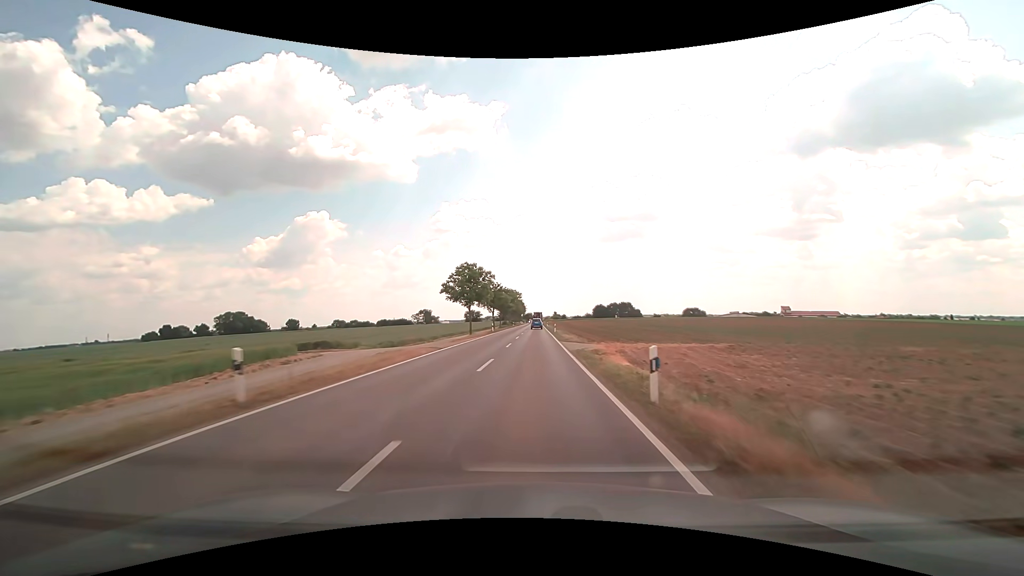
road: secondary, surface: asphalt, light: Day
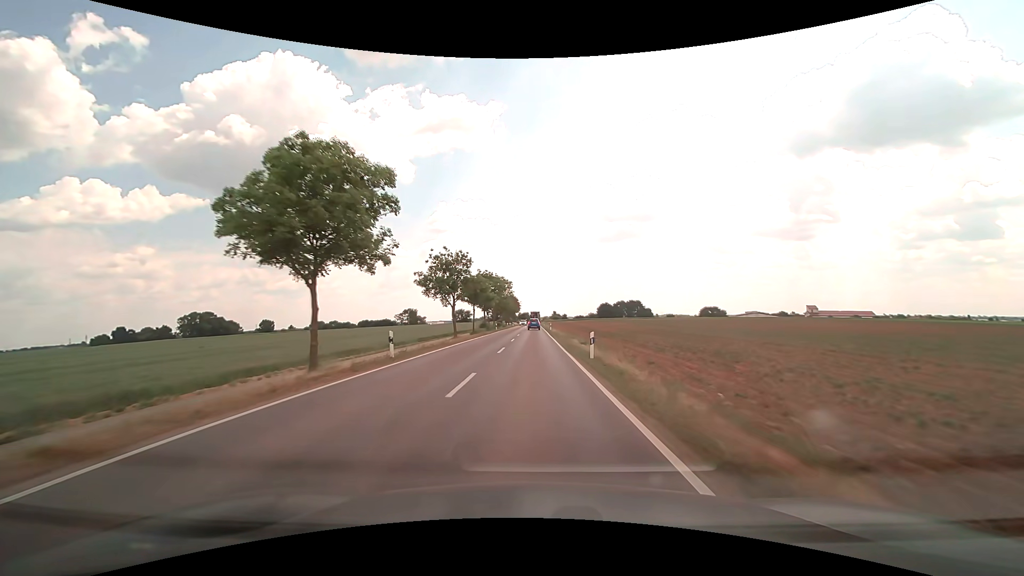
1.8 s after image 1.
(+0.2, +40.4) m; 0°
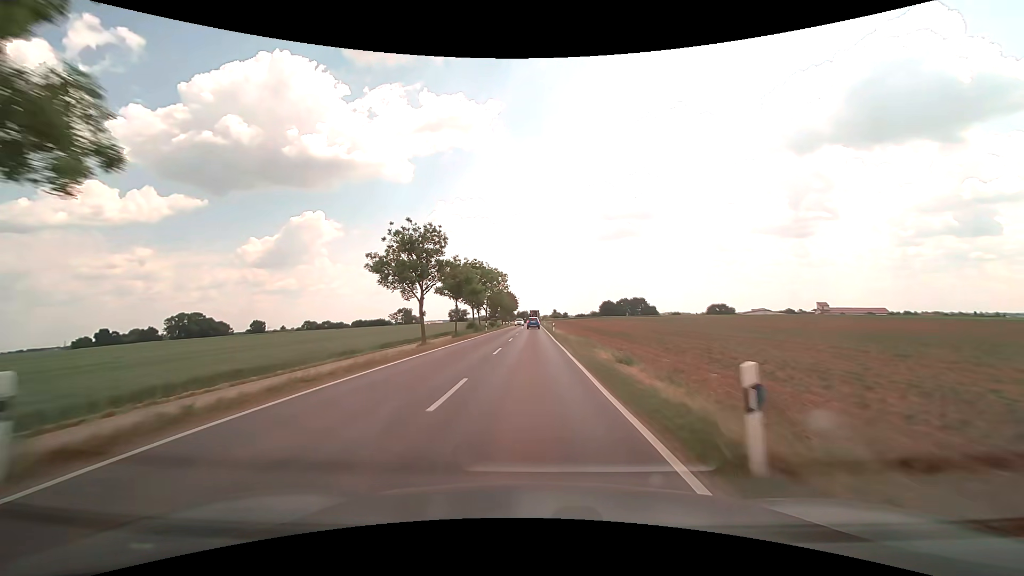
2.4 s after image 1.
(0.0, +13.4) m; 0°
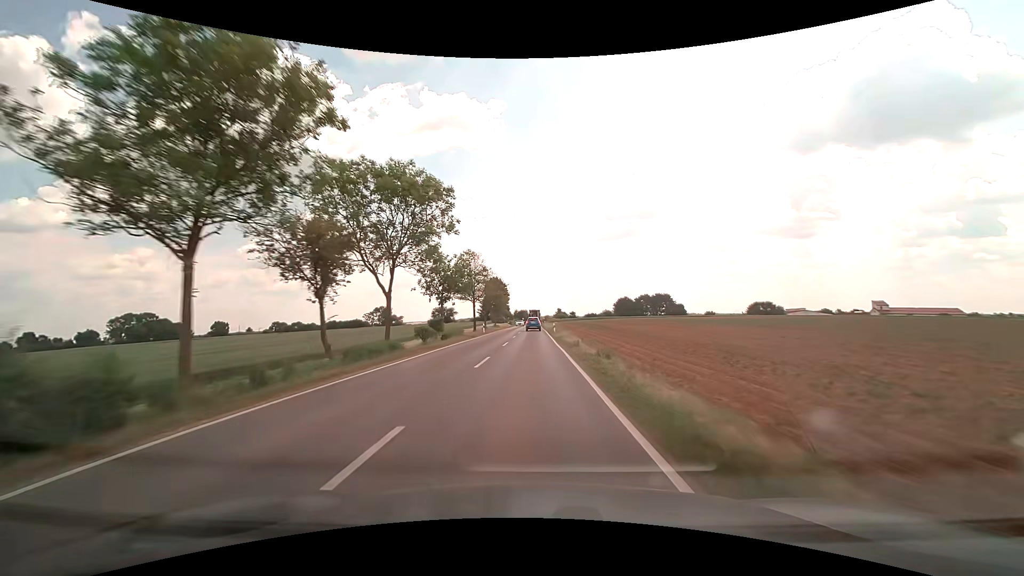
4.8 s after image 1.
(0.0, +52.5) m; 0°
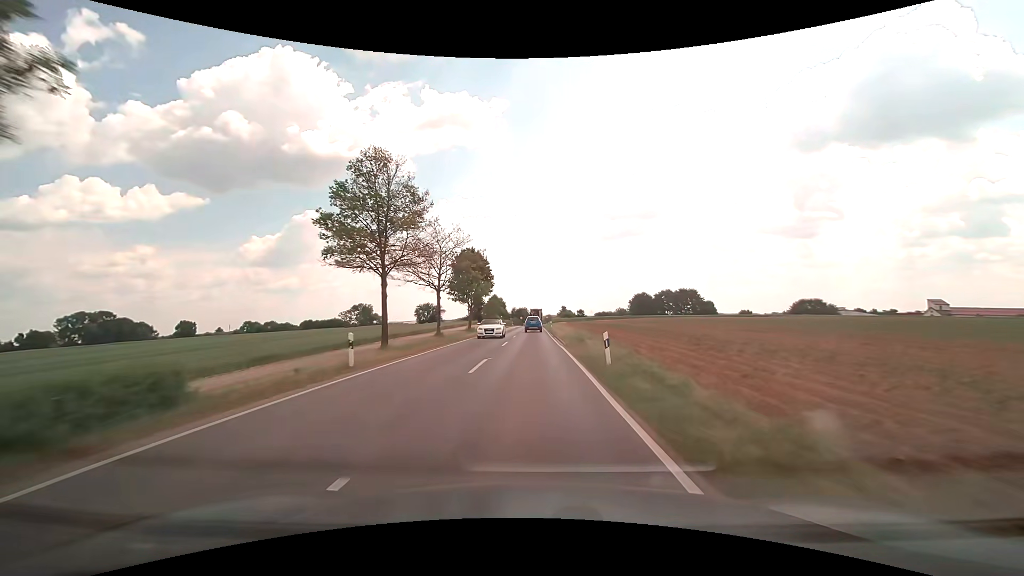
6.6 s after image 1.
(-0.1, +37.4) m; 0°
